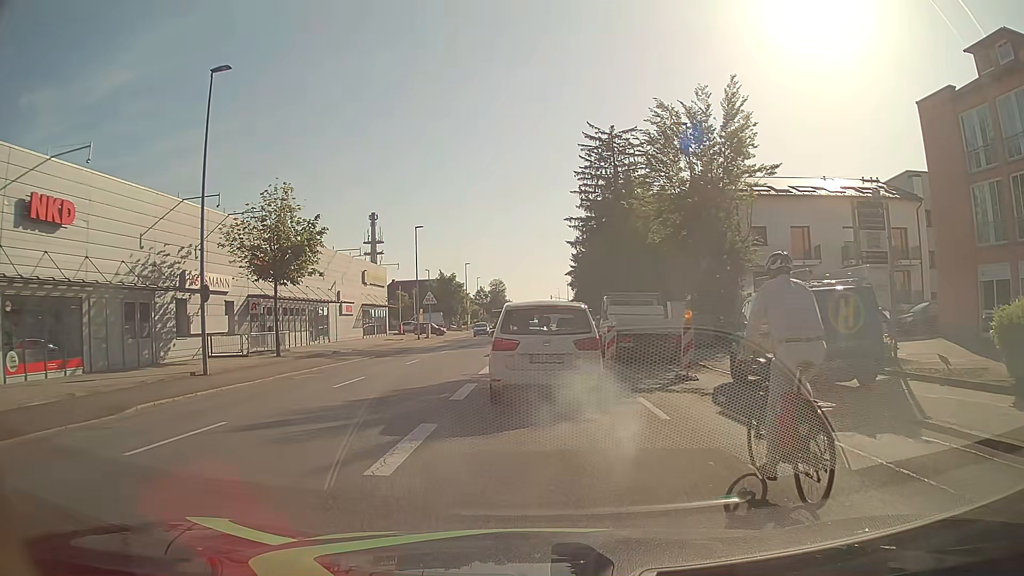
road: tertiary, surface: asphalt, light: Day
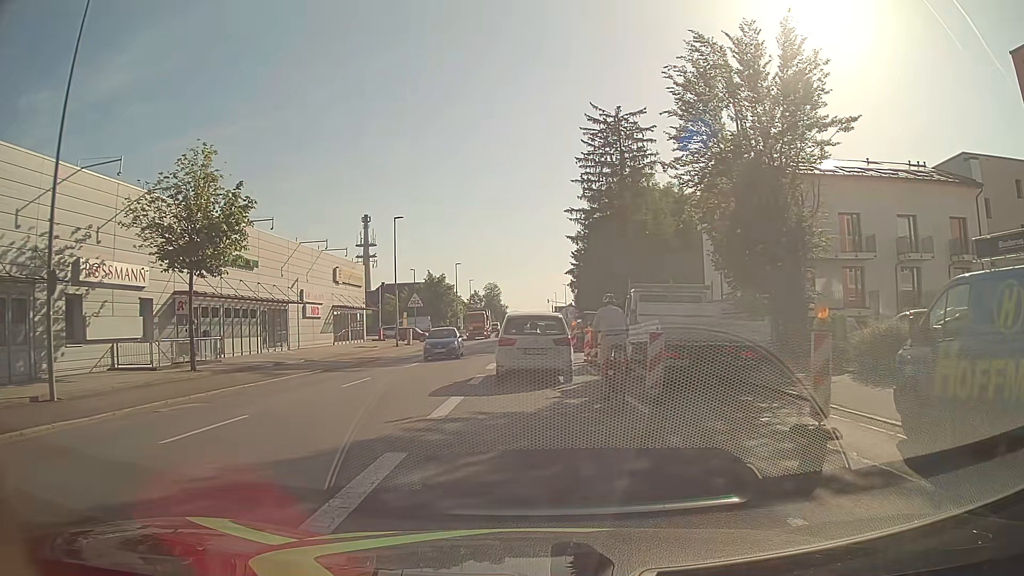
(-0.2, +8.0) m; -1°
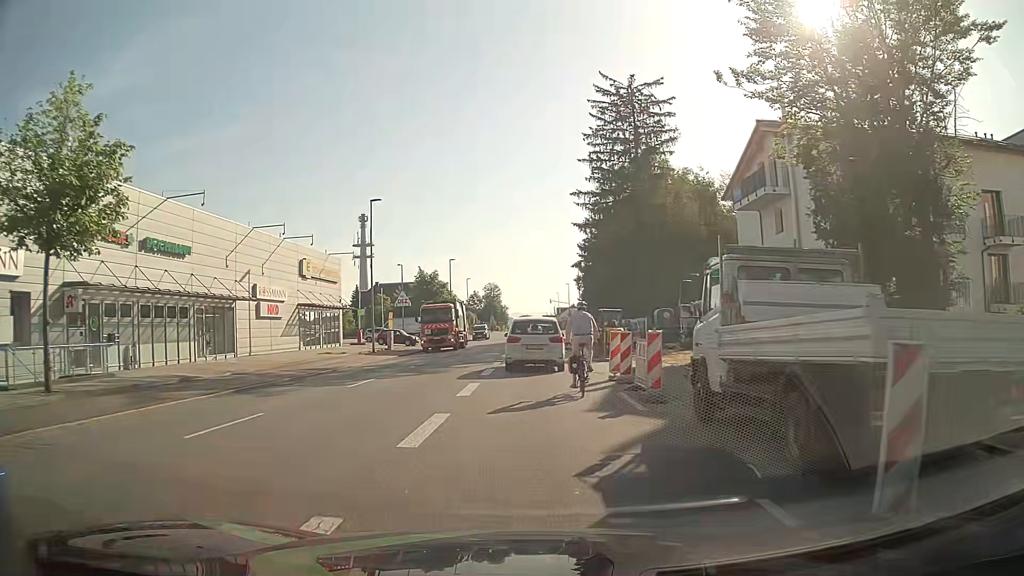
(+0.1, +8.6) m; +1°
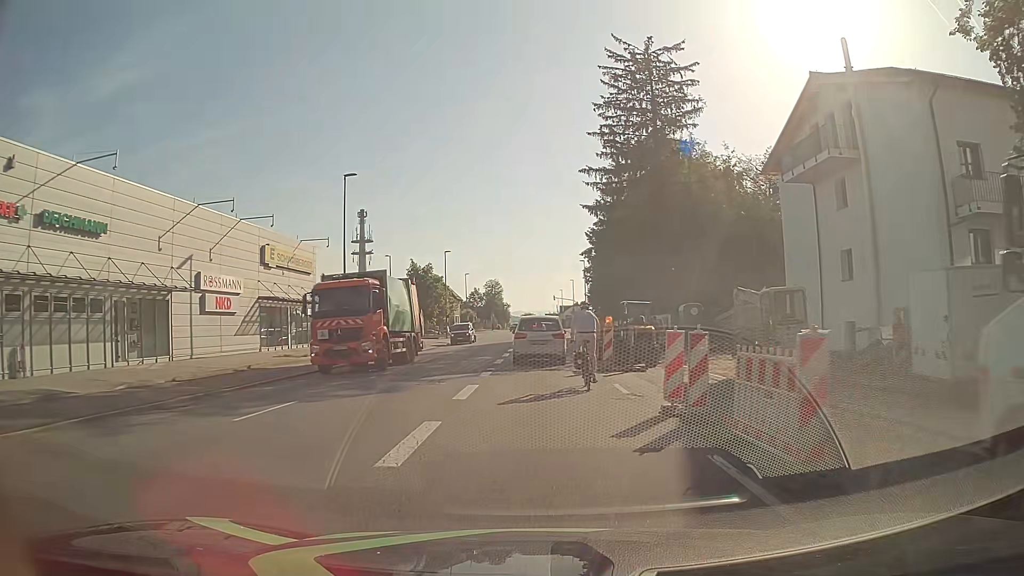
(0.0, +7.4) m; 0°
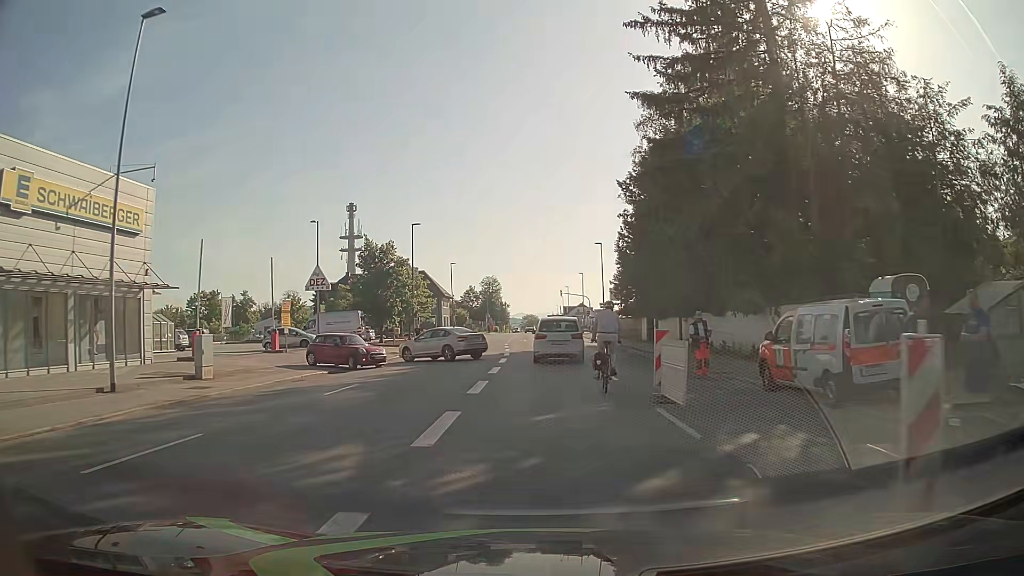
(-0.1, +23.0) m; -1°
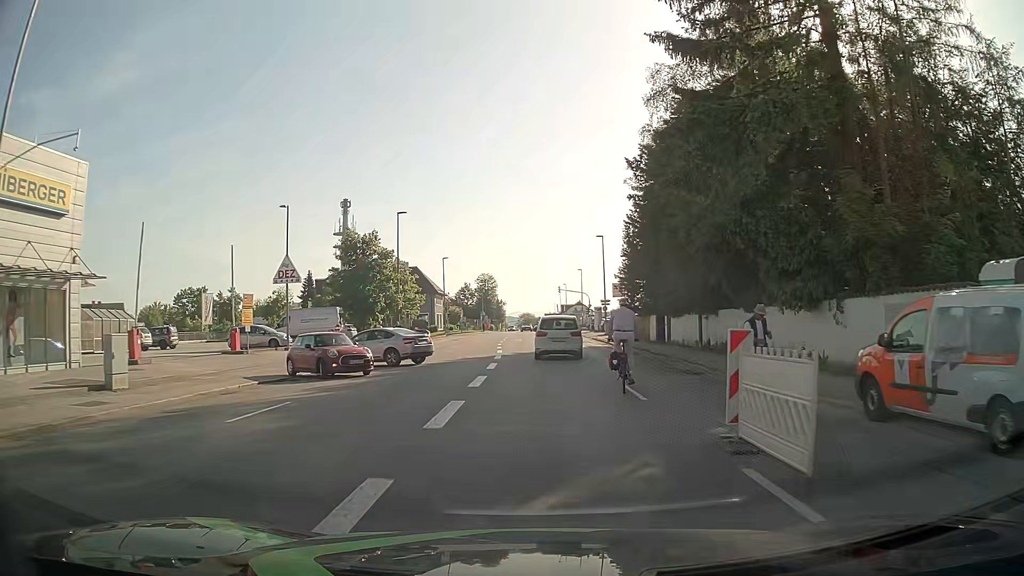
(0.0, +5.0) m; +1°
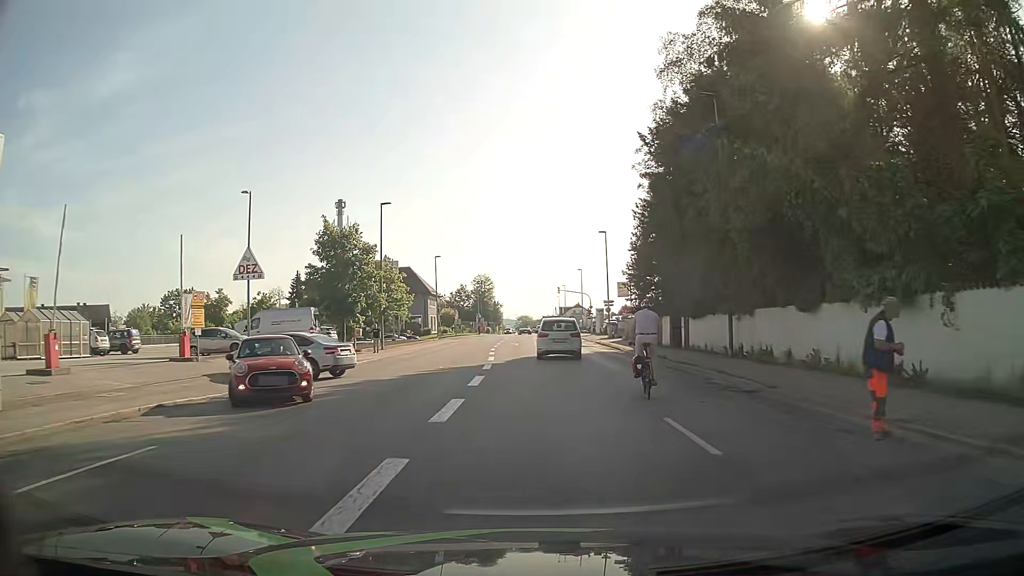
(0.0, +5.2) m; +1°
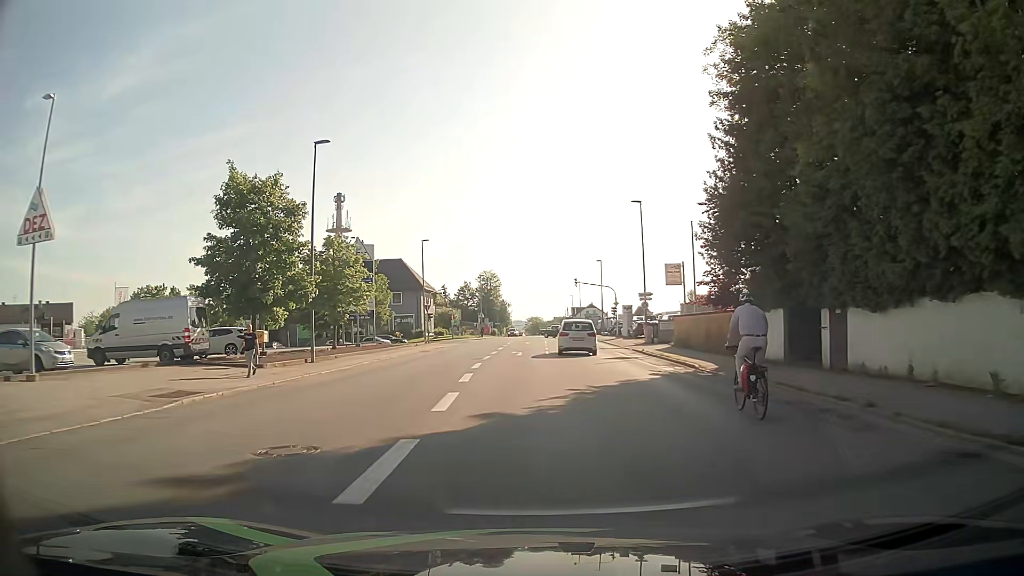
(-0.2, +16.9) m; -1°
(0, +10) (-1, +20) (-1, +30) (-1, +40) (-1, +50) (-1, +60) (-1, +70) (-2, +80) (-9, +85) (-19, +85) m
